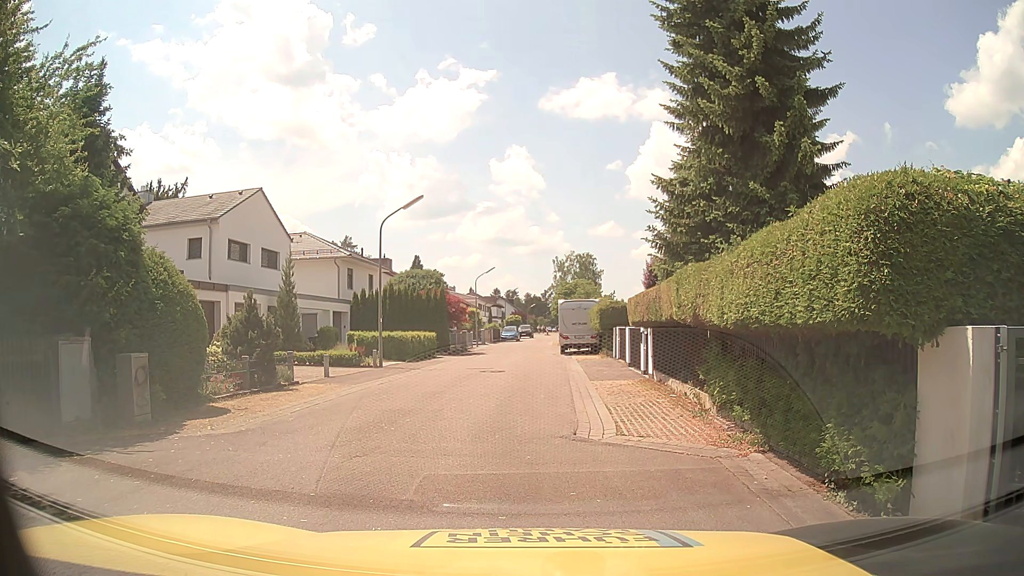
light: Day
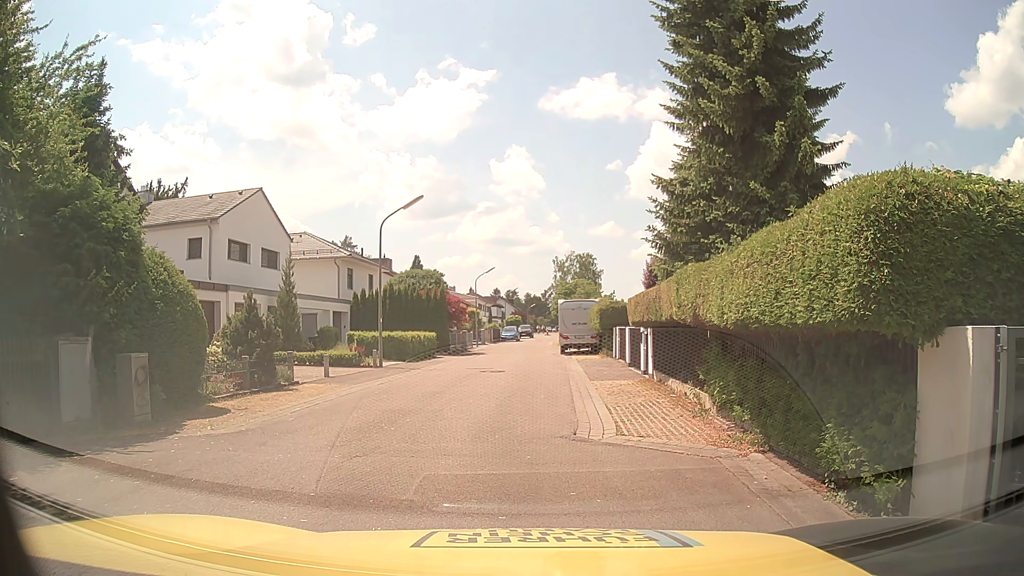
(0.0, 0.0) m; 0°
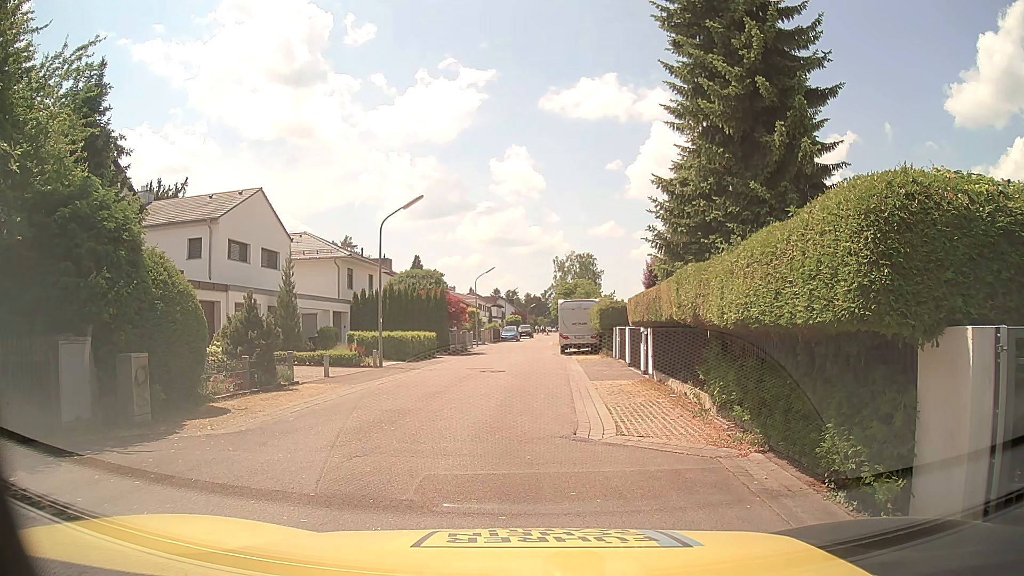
(0.0, 0.0) m; 0°
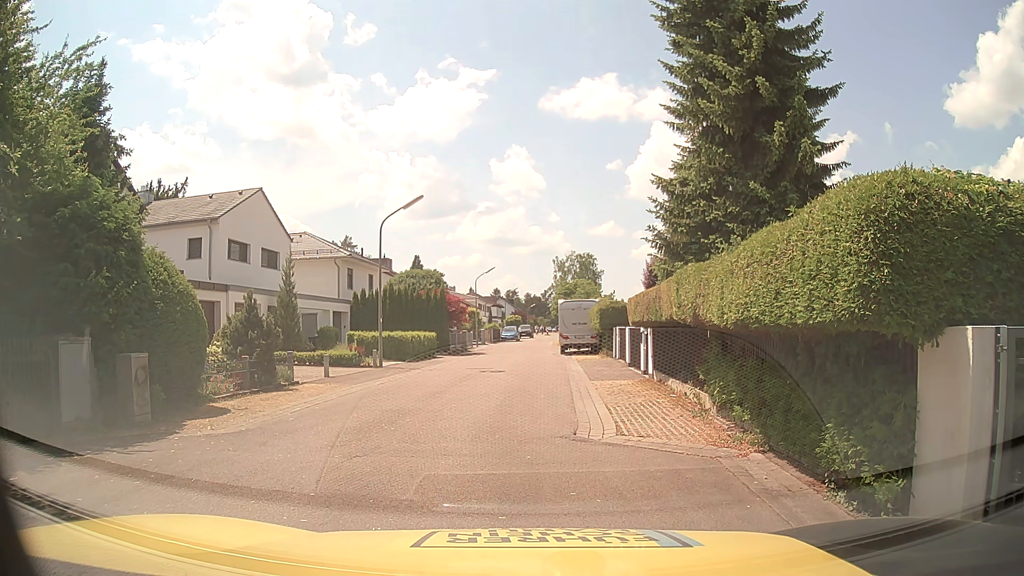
(0.0, 0.0) m; 0°
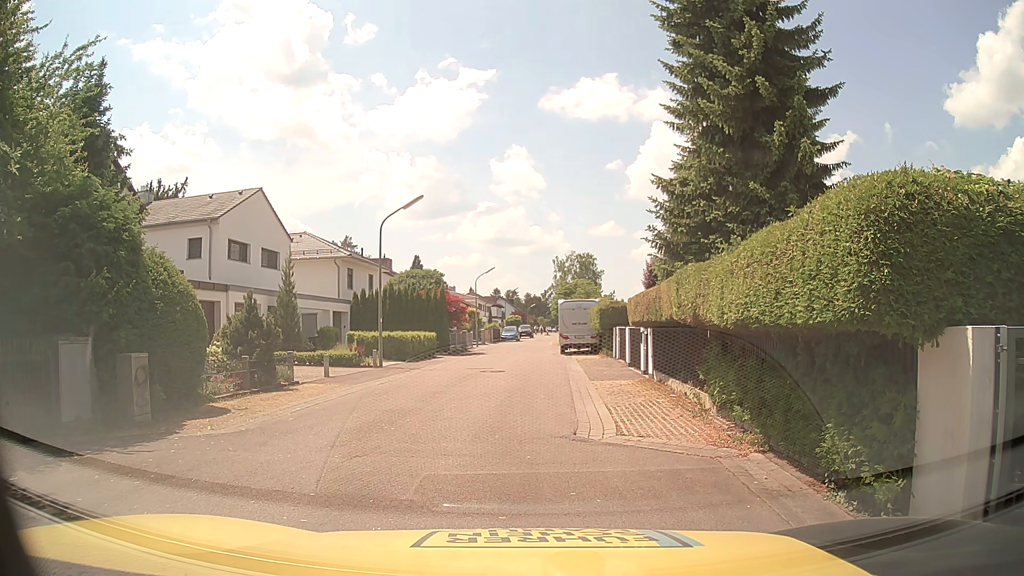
(0.0, 0.0) m; 0°
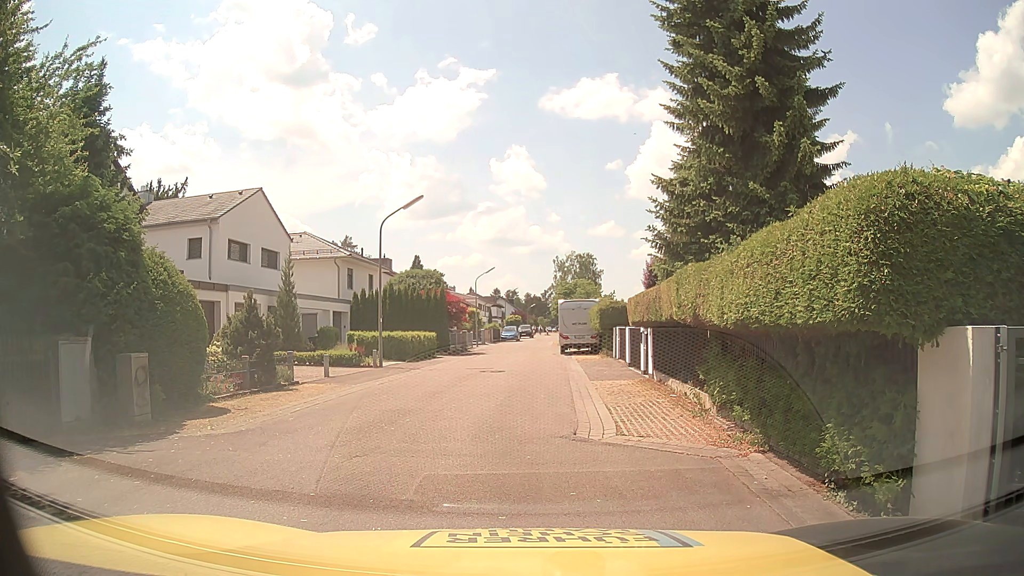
(0.0, 0.0) m; 0°
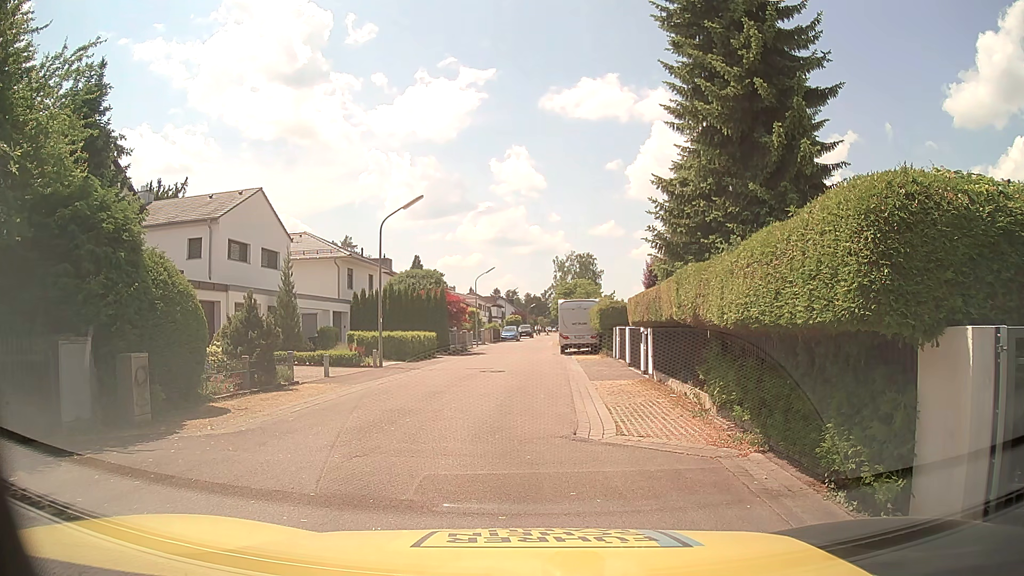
(0.0, 0.0) m; 0°
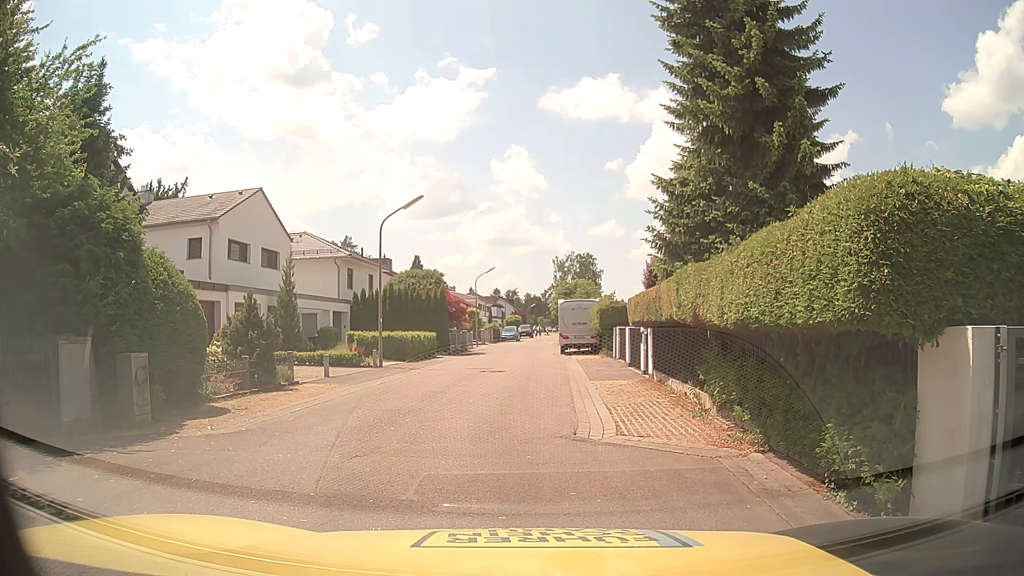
(0.0, 0.0) m; 0°
